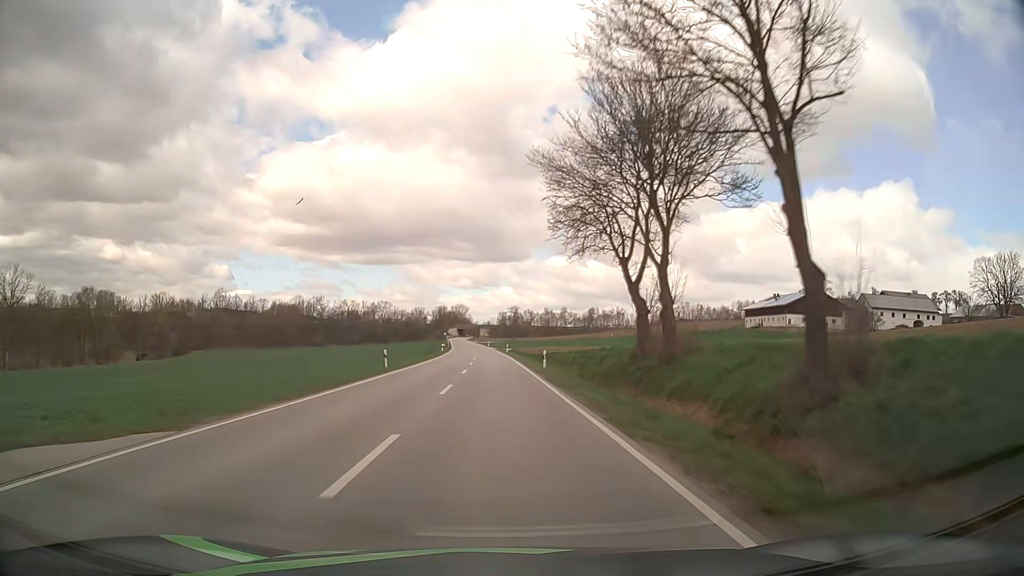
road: secondary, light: Day
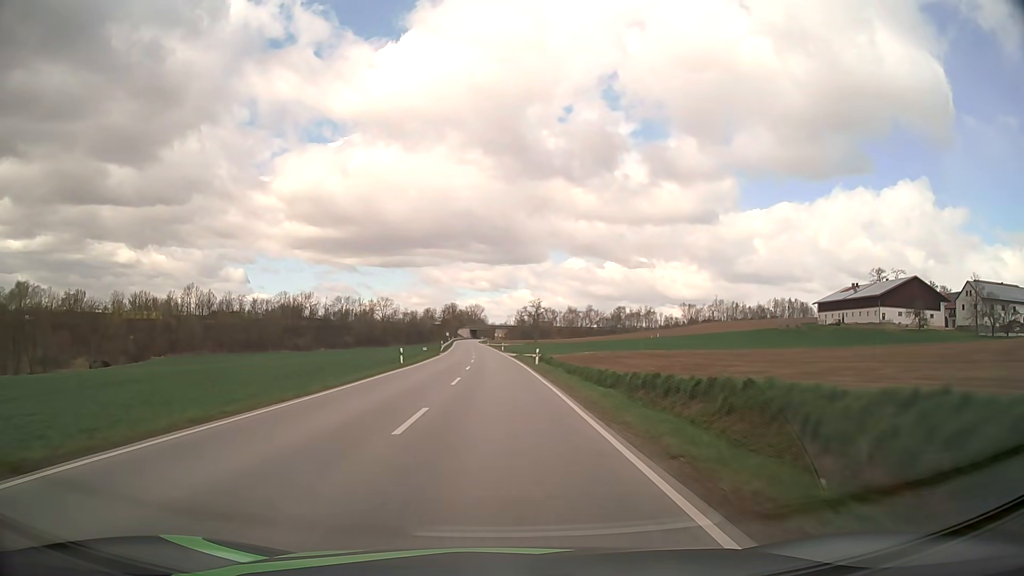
(-0.5, +44.0) m; -1°
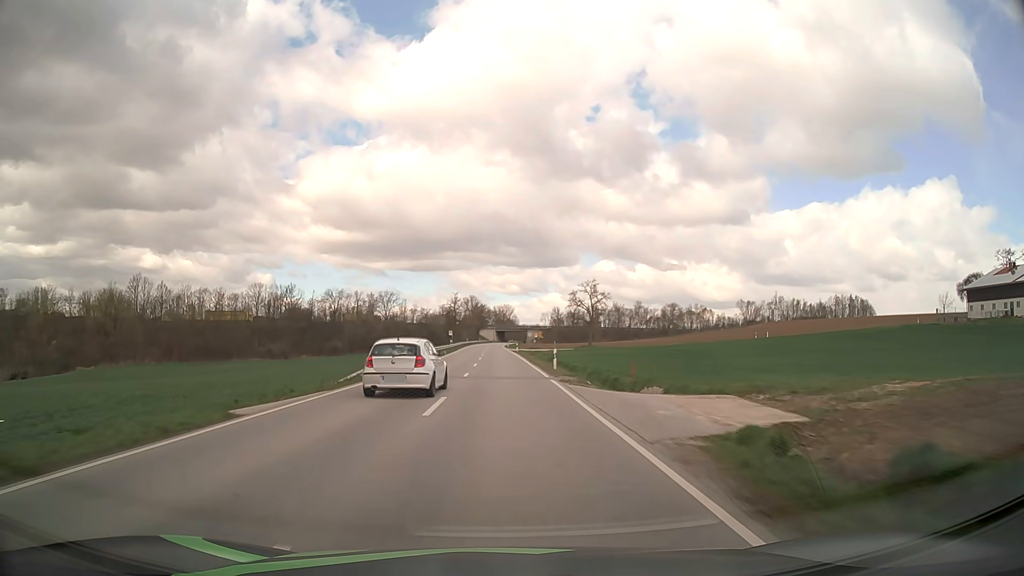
(-1.1, +57.9) m; -3°
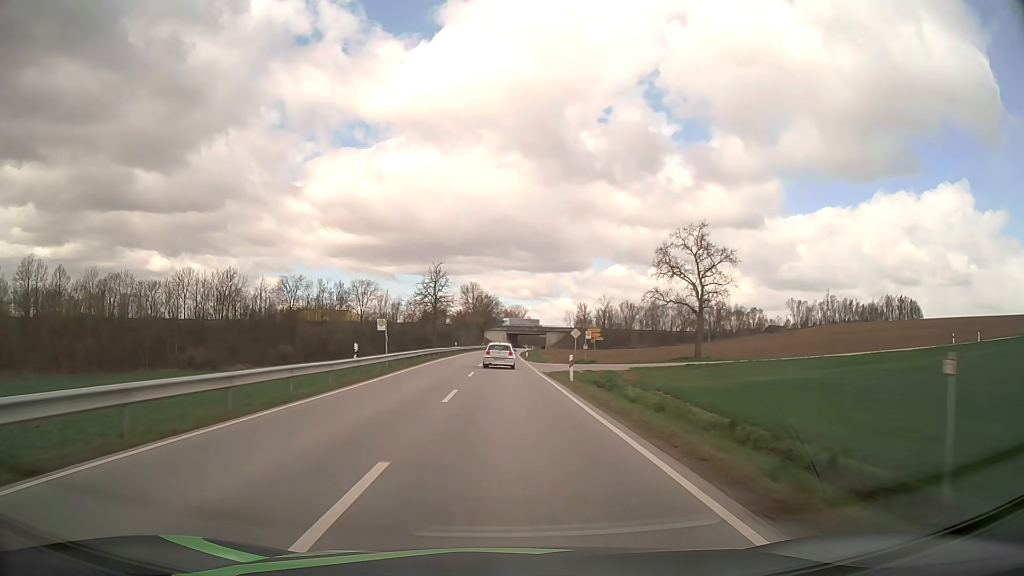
(-0.6, +57.0) m; -1°
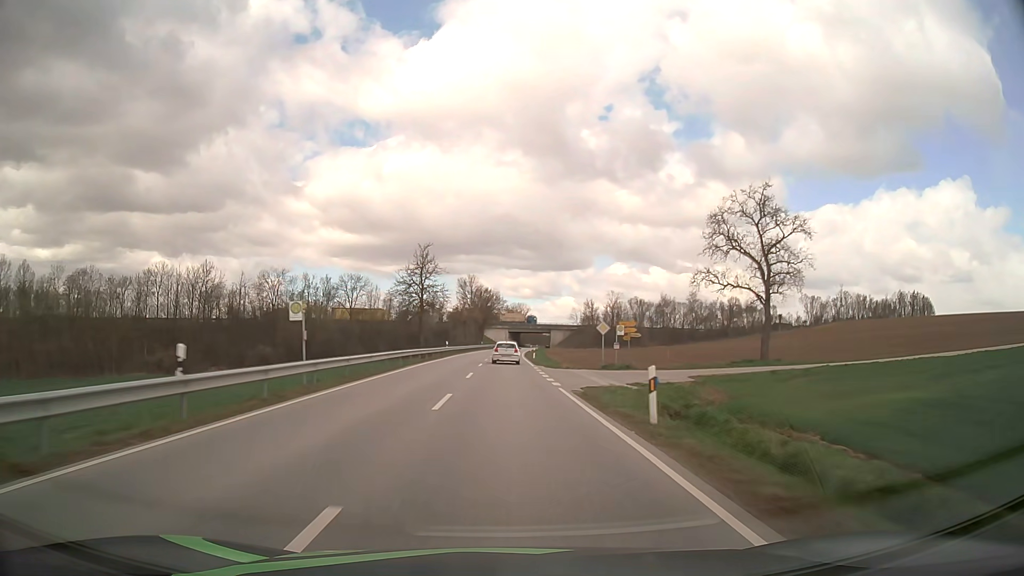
(0.0, +14.1) m; 0°
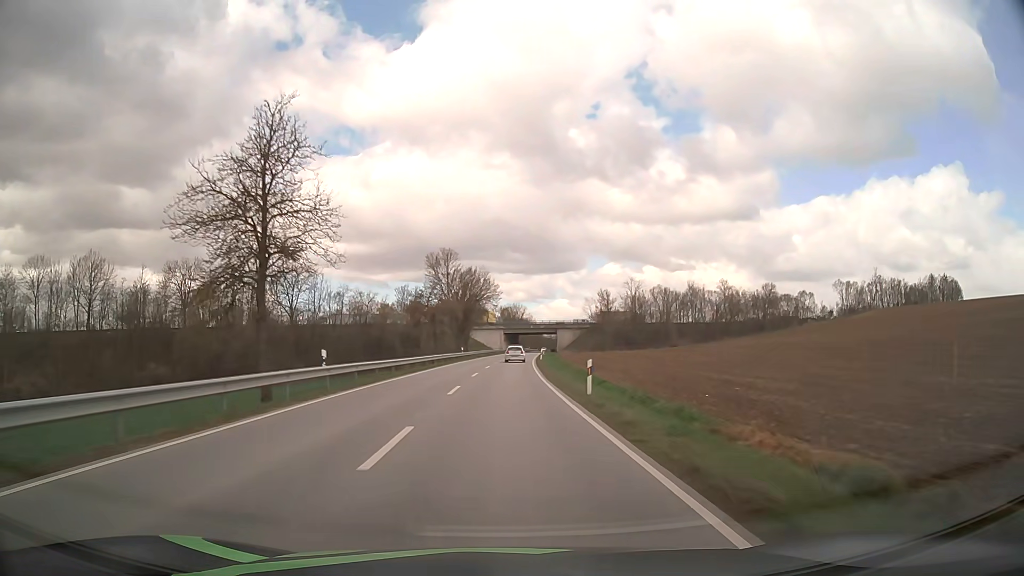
(0.0, +42.2) m; 0°
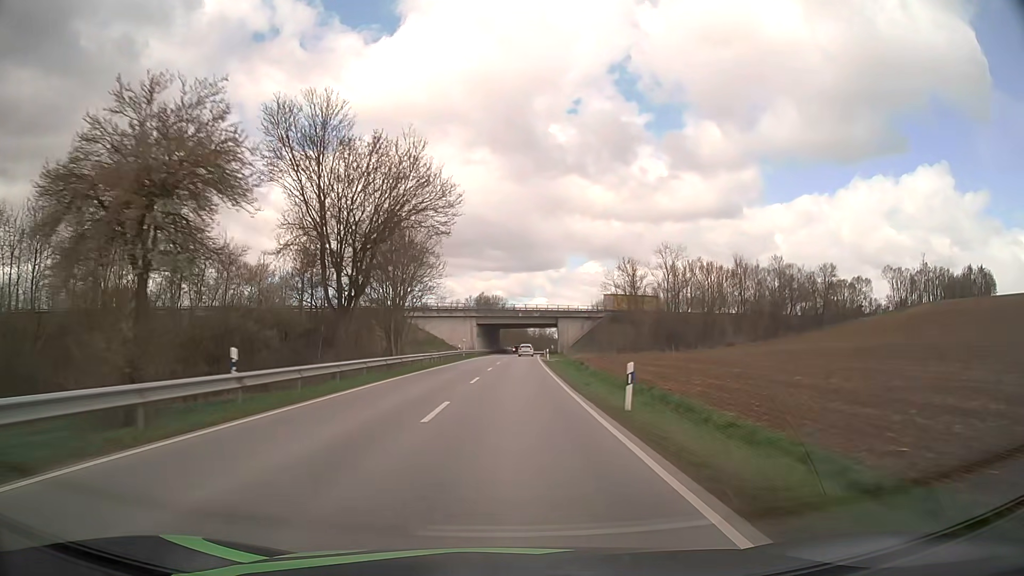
(+0.8, +55.8) m; +2°
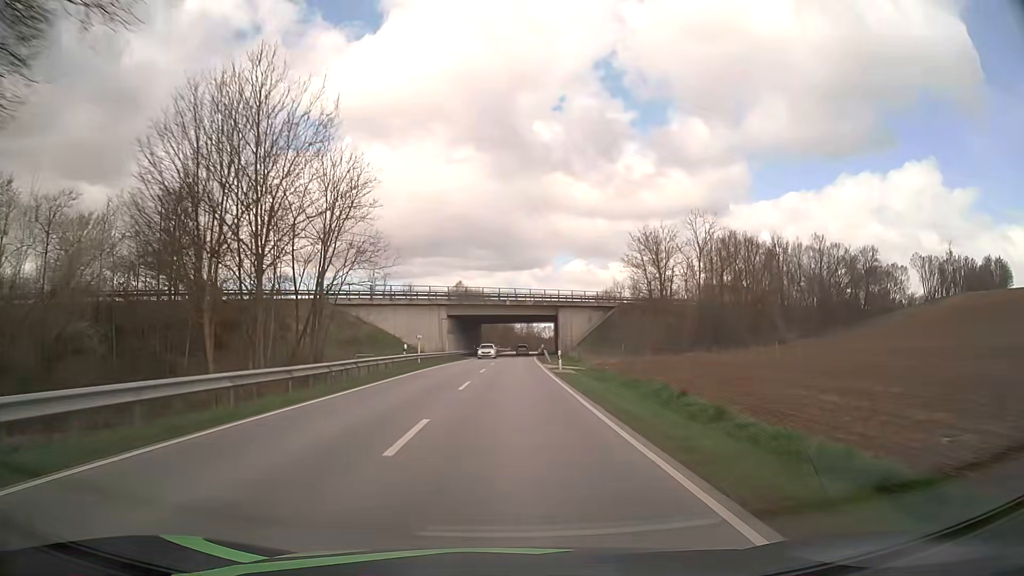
(+0.3, +27.8) m; +1°
(0, +10) (0, +20) (0, +30) (0, +40) (+1, +50) (+1, +60) (+1, +70) (+2, +80) (+2, +90) (+3, +100) m
